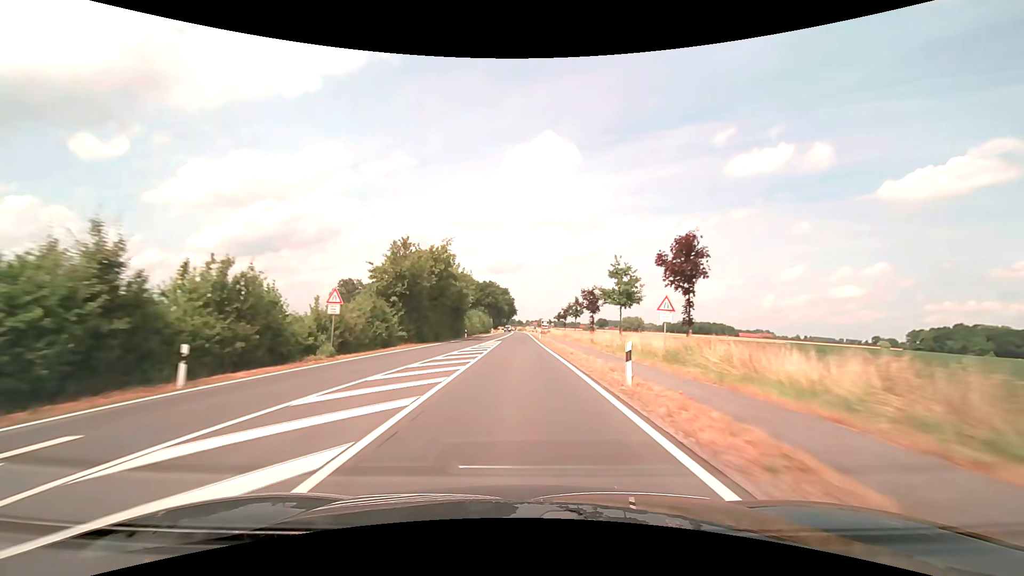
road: secondary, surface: asphalt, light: Day
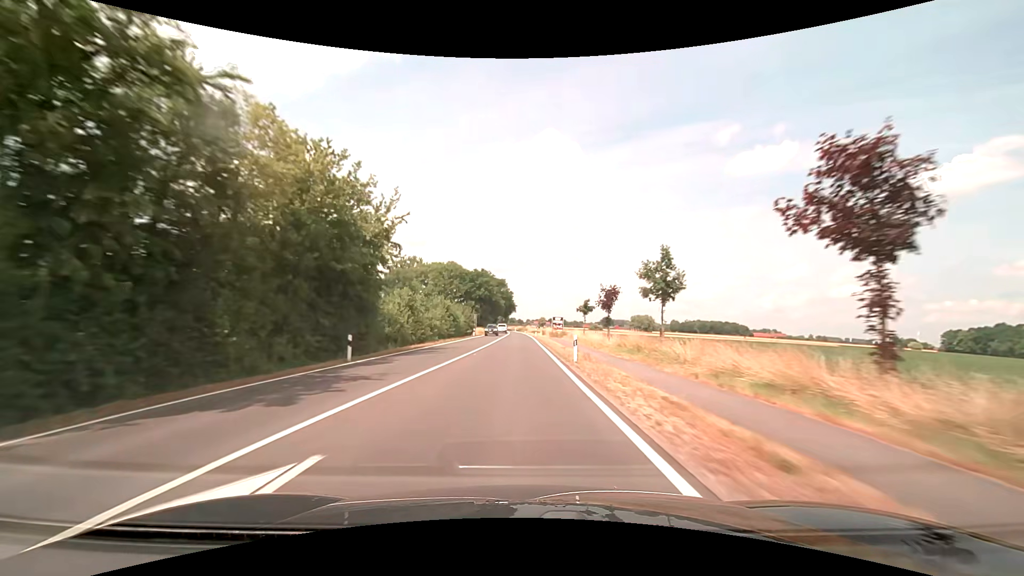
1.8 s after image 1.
(0.0, +42.2) m; 0°
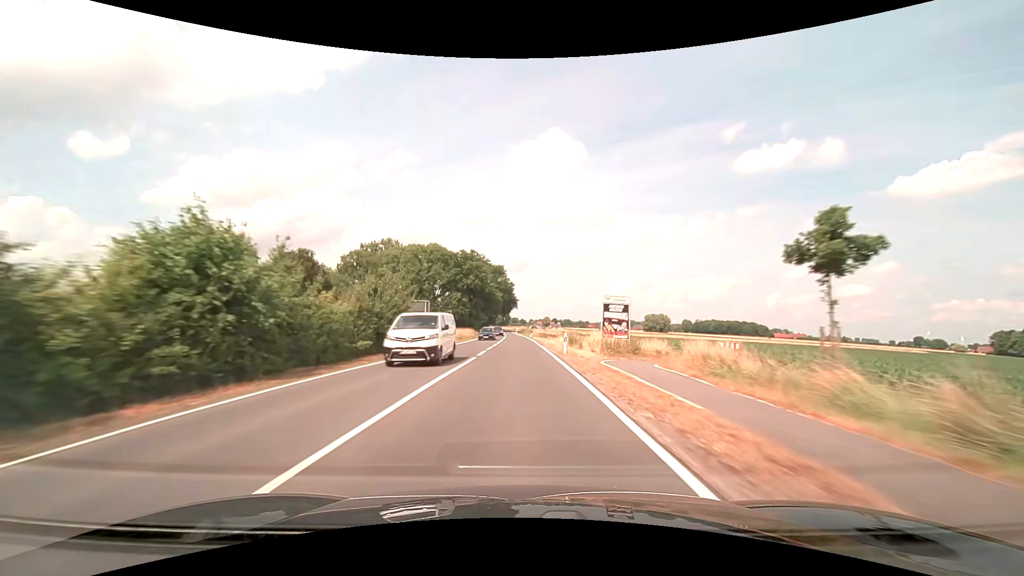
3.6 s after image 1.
(-0.4, +44.2) m; -1°
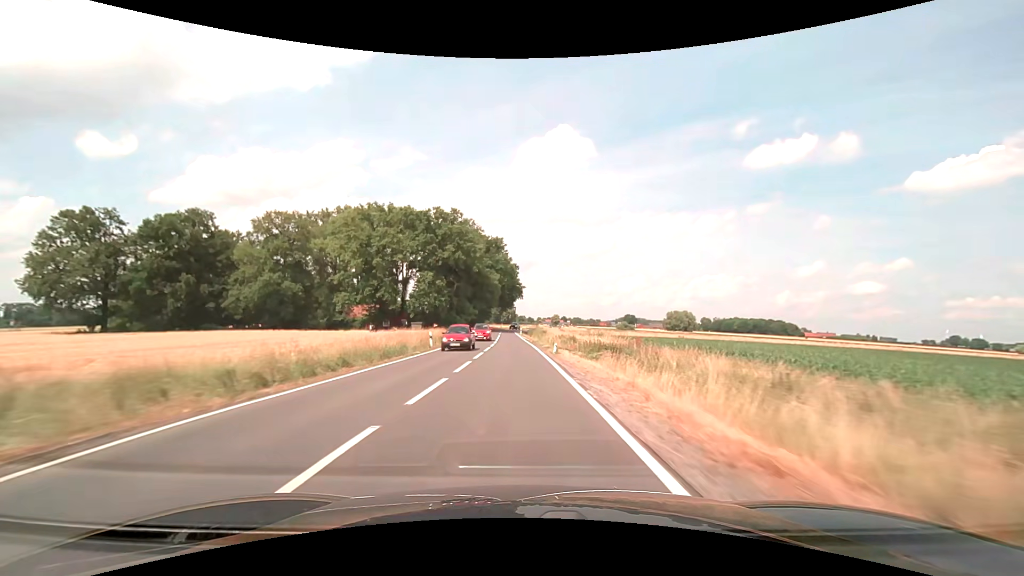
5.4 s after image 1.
(0.0, +45.3) m; -1°
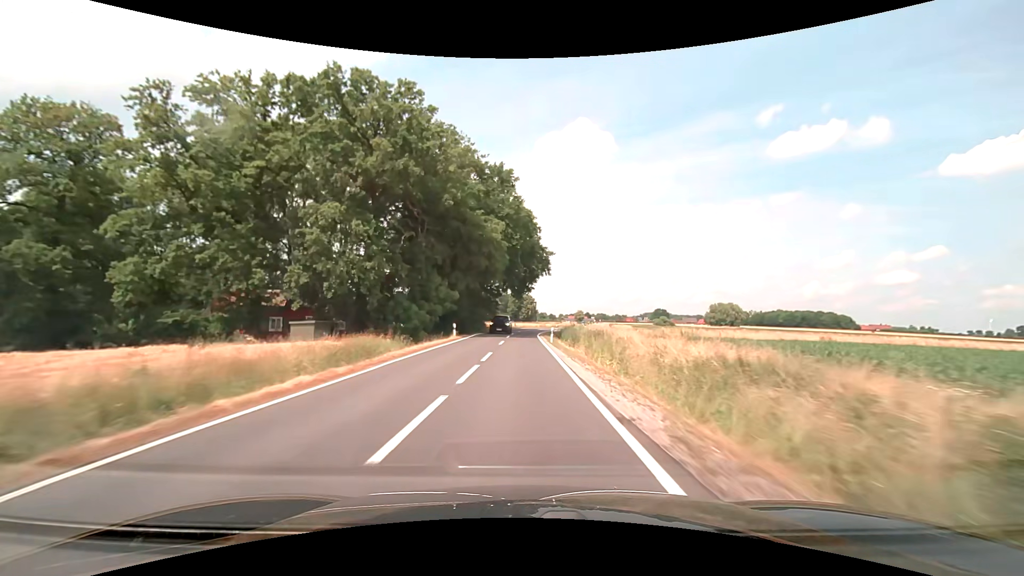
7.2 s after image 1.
(-0.9, +45.9) m; -2°
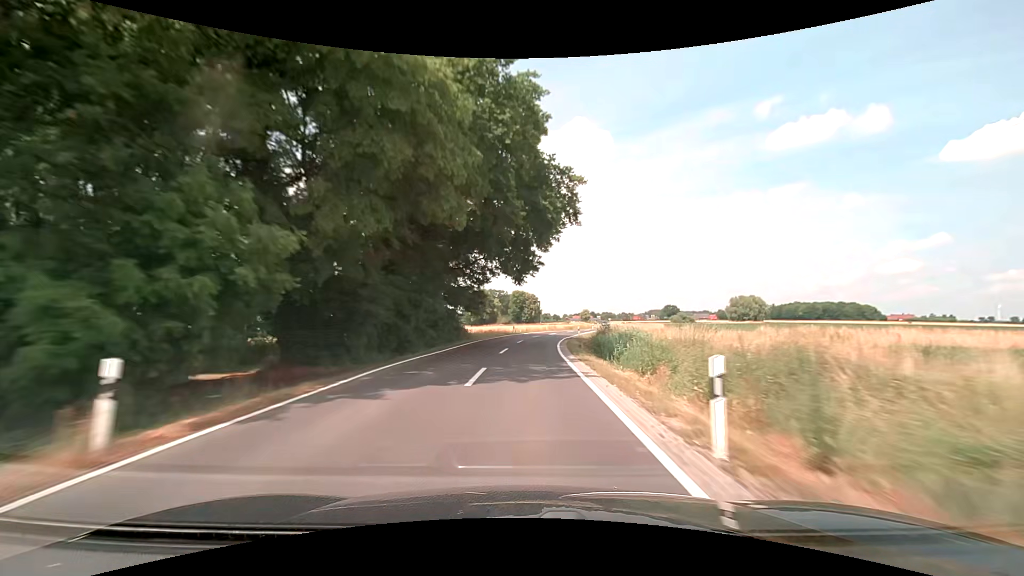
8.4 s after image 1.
(-0.2, +30.2) m; 0°
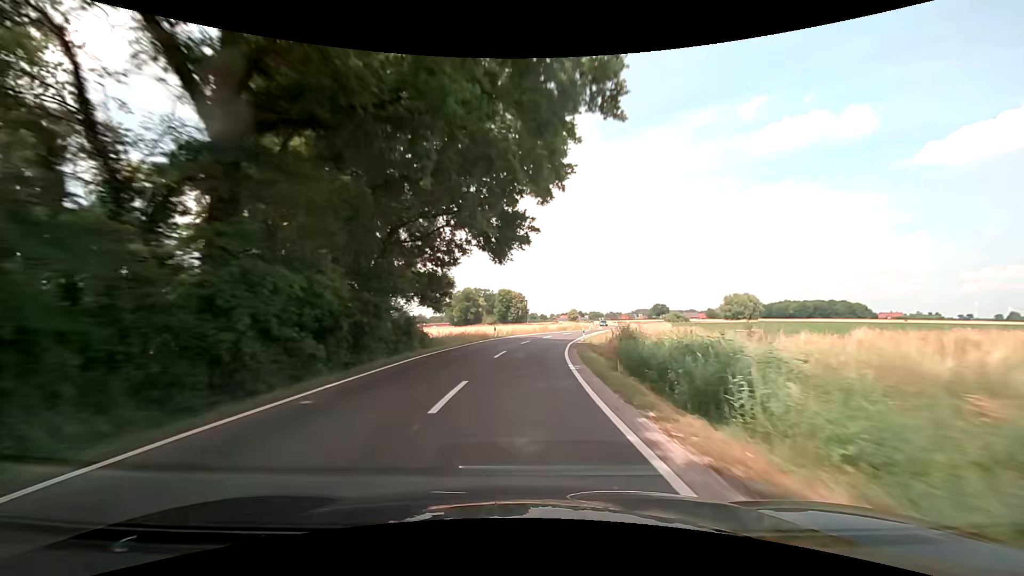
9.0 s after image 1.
(+0.1, +14.9) m; +1°
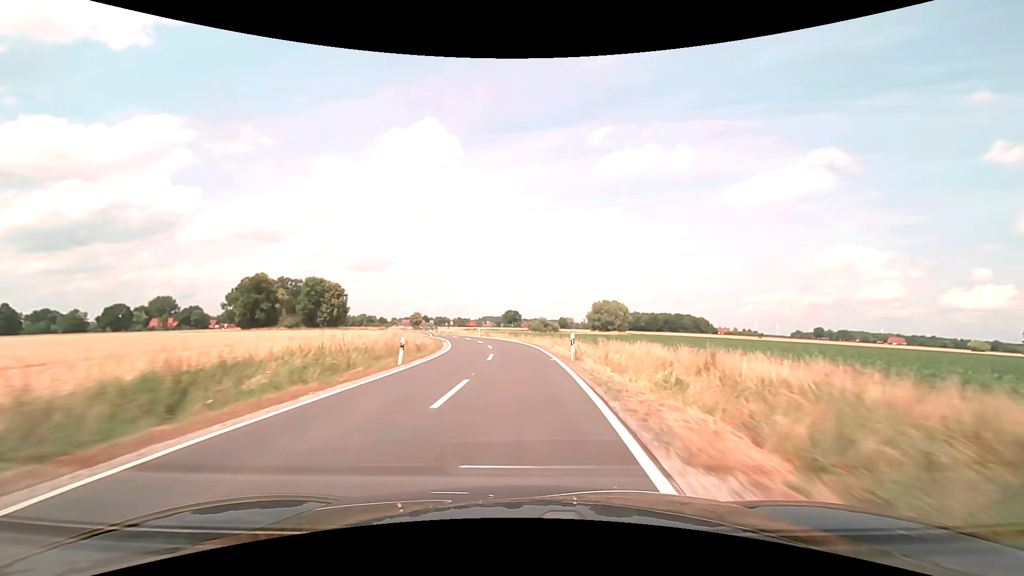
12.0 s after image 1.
(+10.3, +69.5) m; +17°
(0, +10) (0, +20) (-1, +30) (-2, +40) (-3, +50) (-5, +60) (-7, +69) (-10, +79) (-13, +89) (-16, +98) m
